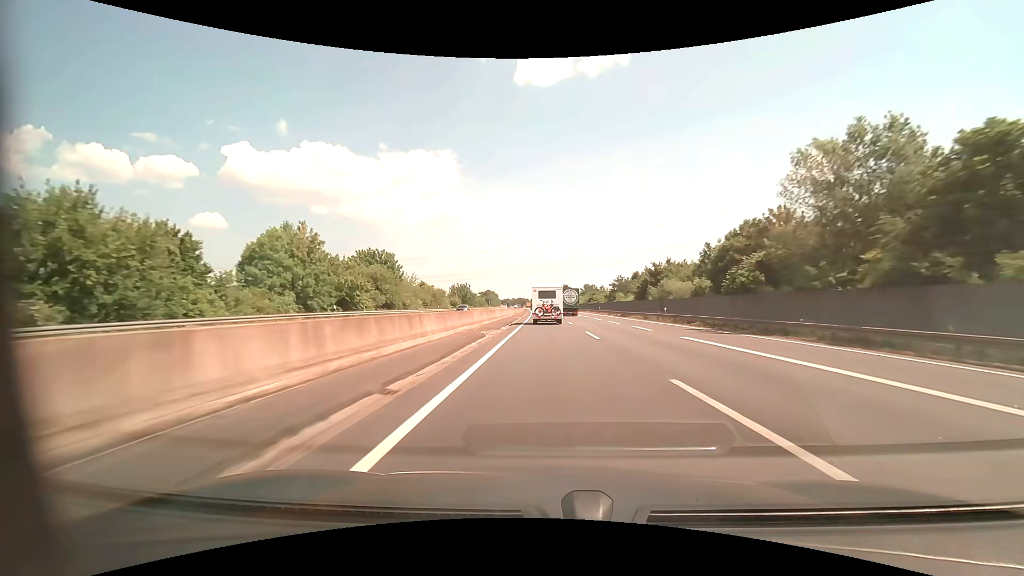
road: motorway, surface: asphalt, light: Day
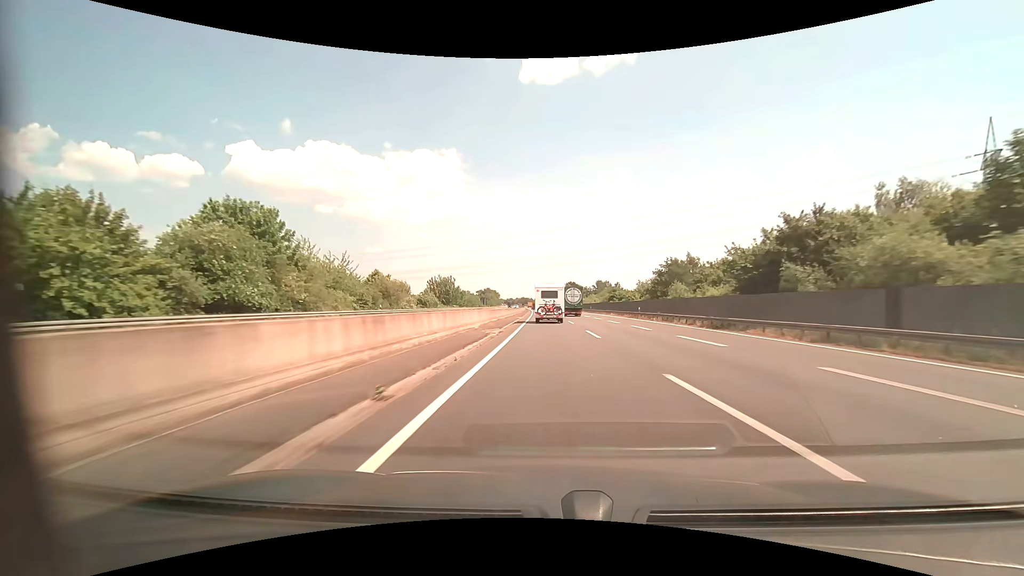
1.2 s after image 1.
(-0.2, +35.5) m; -1°
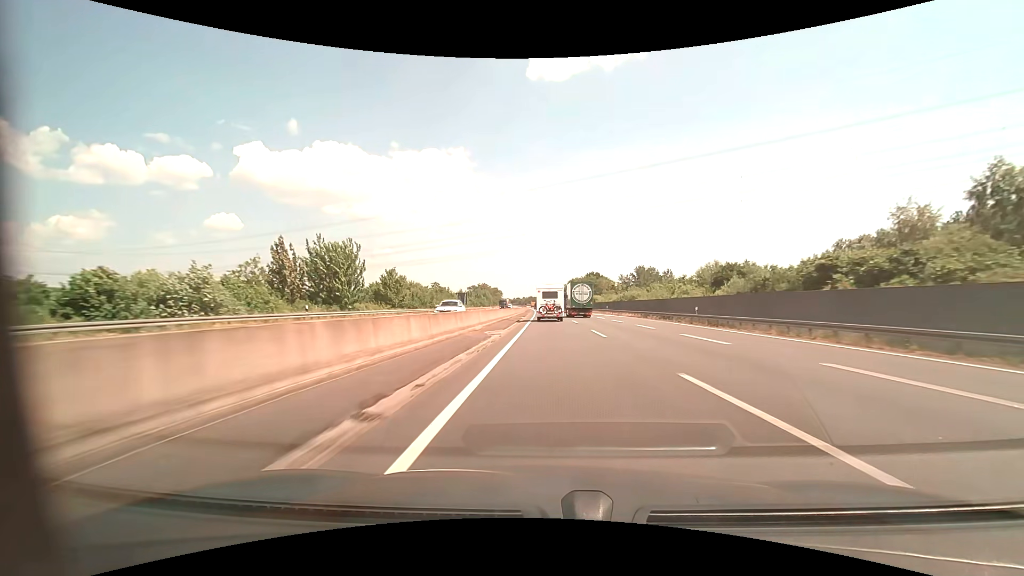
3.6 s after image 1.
(-0.6, +72.1) m; -1°
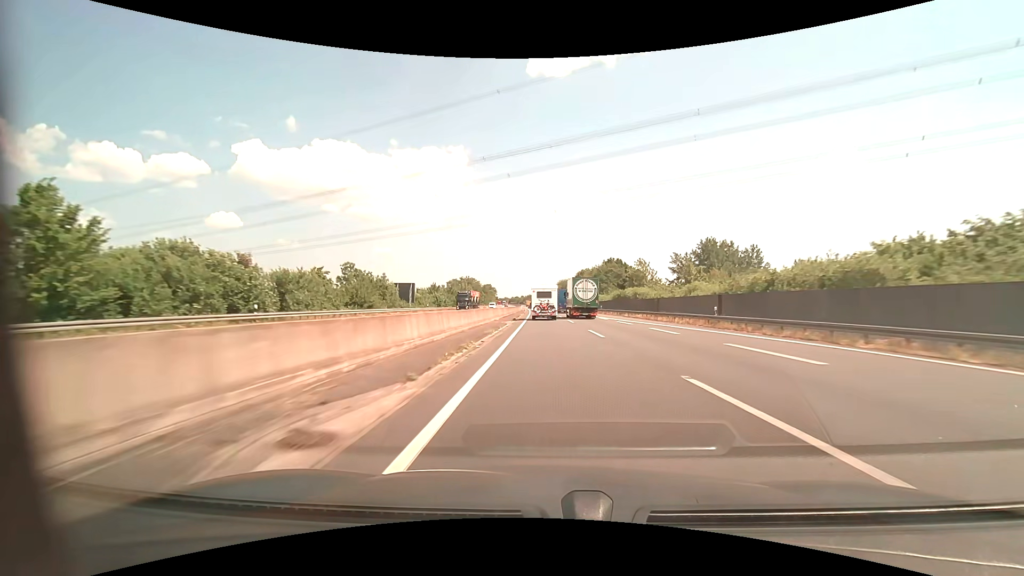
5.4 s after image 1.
(-0.3, +54.7) m; 0°
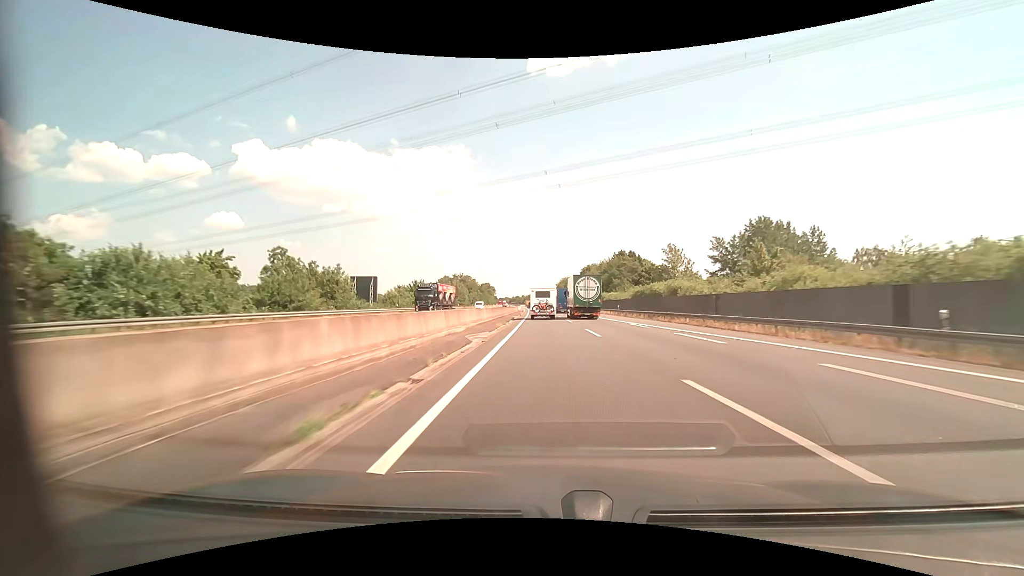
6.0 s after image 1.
(0.0, +18.3) m; 0°
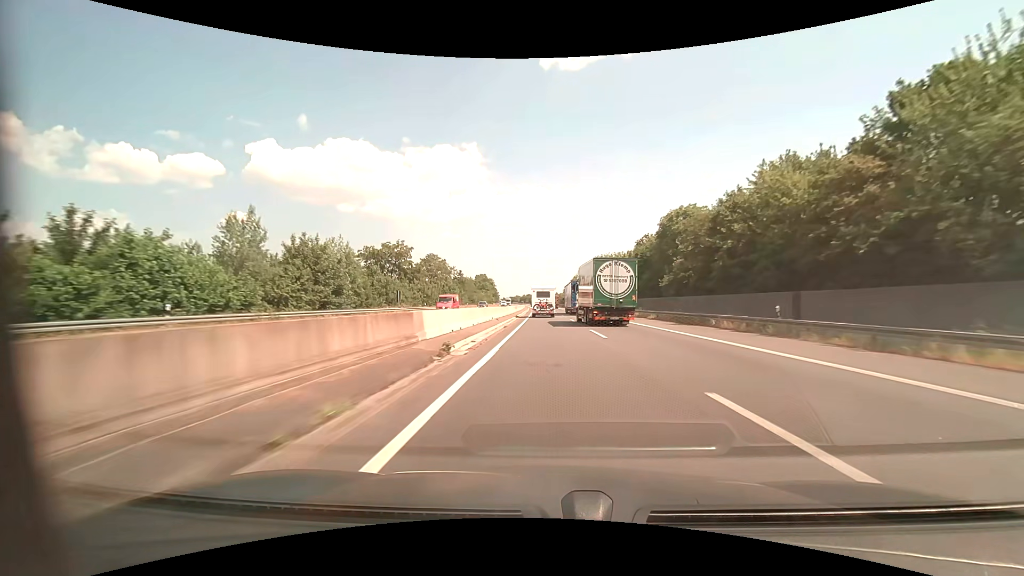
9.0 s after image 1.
(-1.4, +91.6) m; -2°
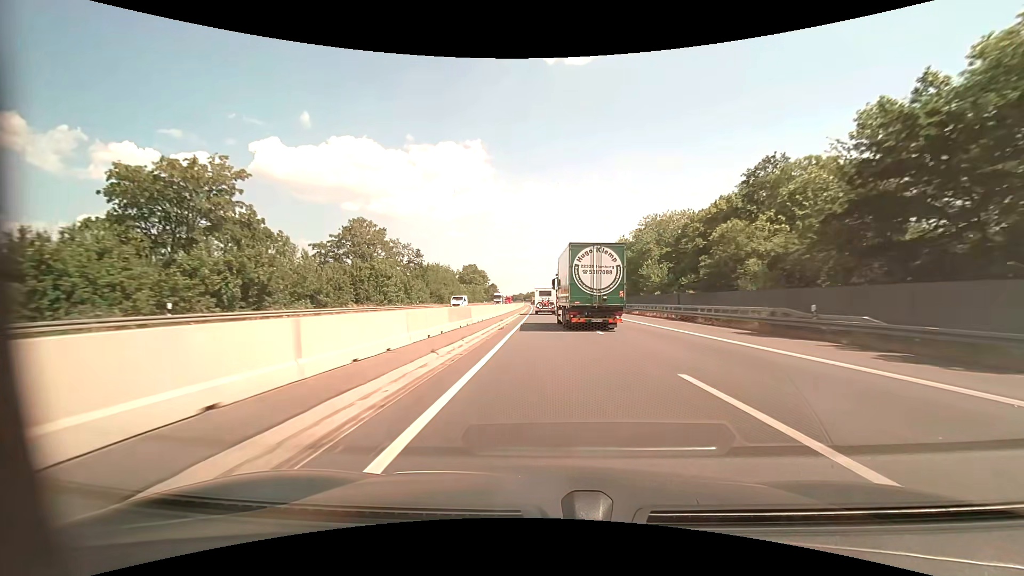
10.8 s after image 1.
(-0.3, +52.2) m; -1°
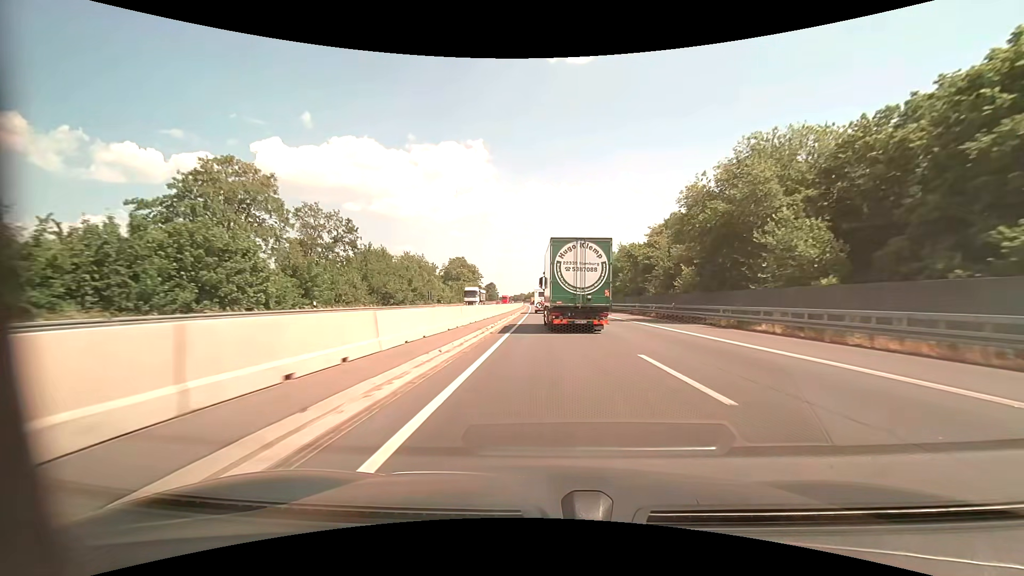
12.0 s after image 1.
(-0.1, +32.3) m; 0°
(0, +10) (0, +20) (0, +30) (0, +40) (0, +50) (0, +60) (0, +70) (-1, +80) (-1, +90) (-1, +100) m
